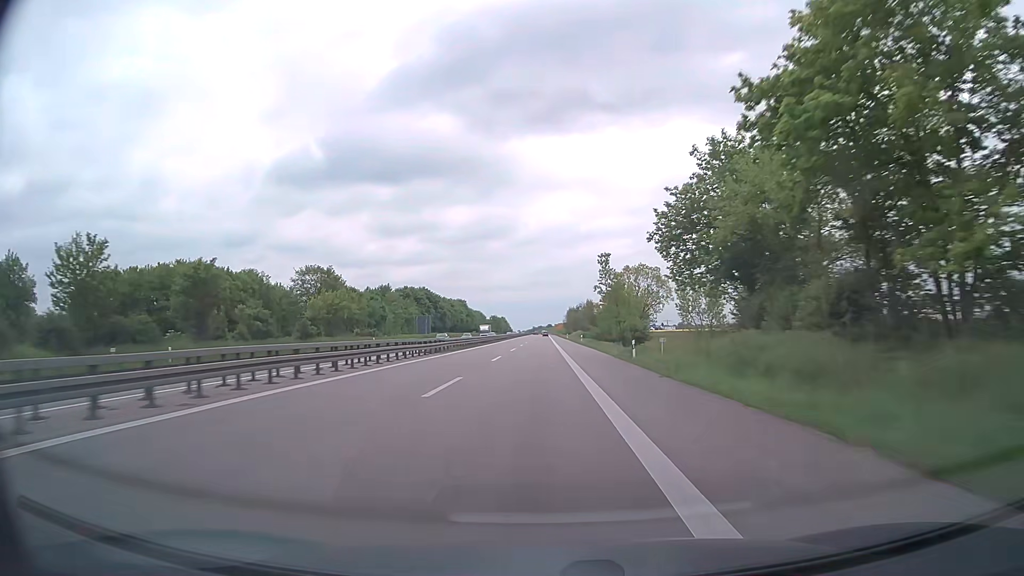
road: trunk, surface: asphalt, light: Day
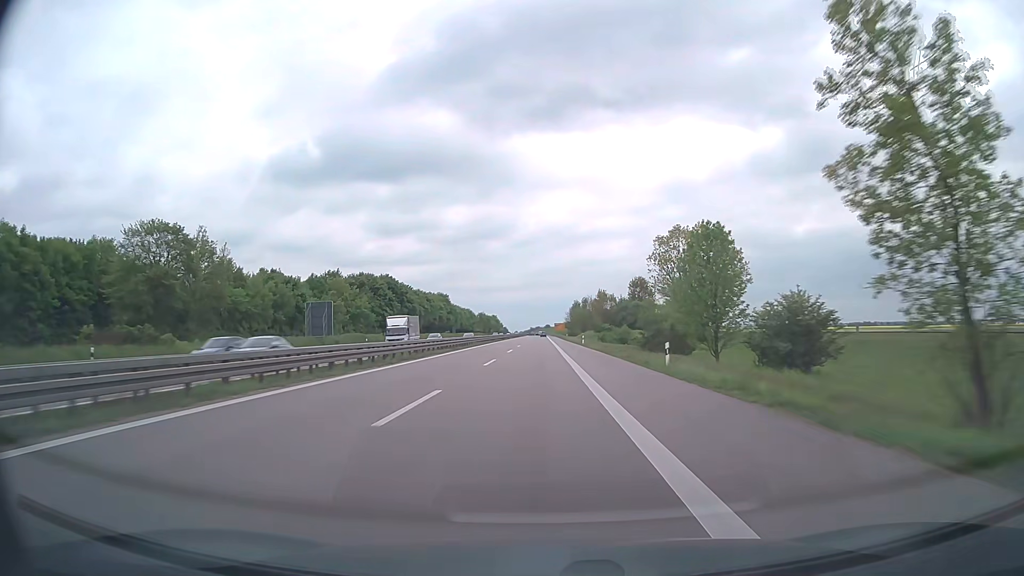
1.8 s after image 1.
(0.0, +58.4) m; 0°
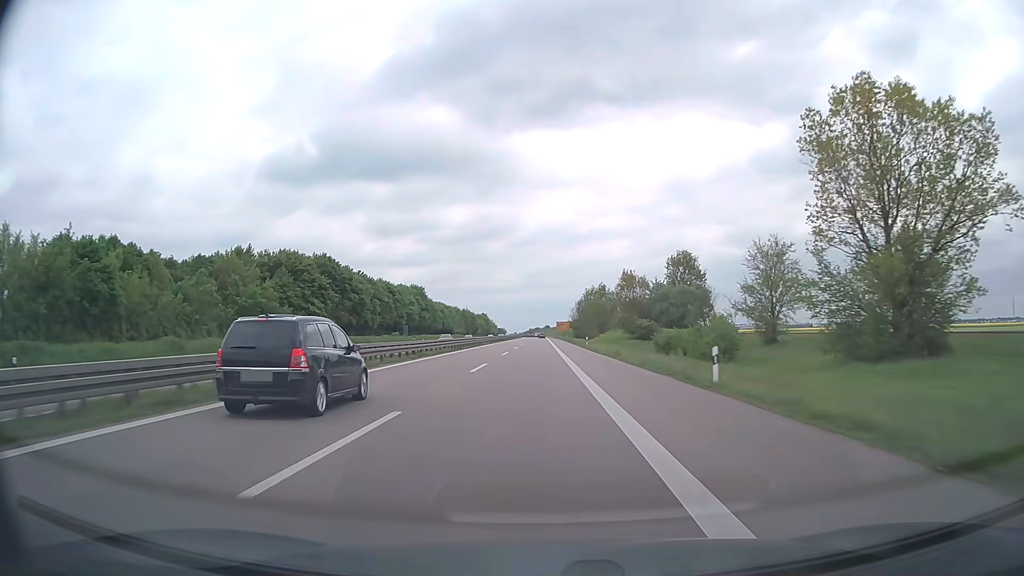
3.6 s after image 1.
(0.0, +58.3) m; 0°
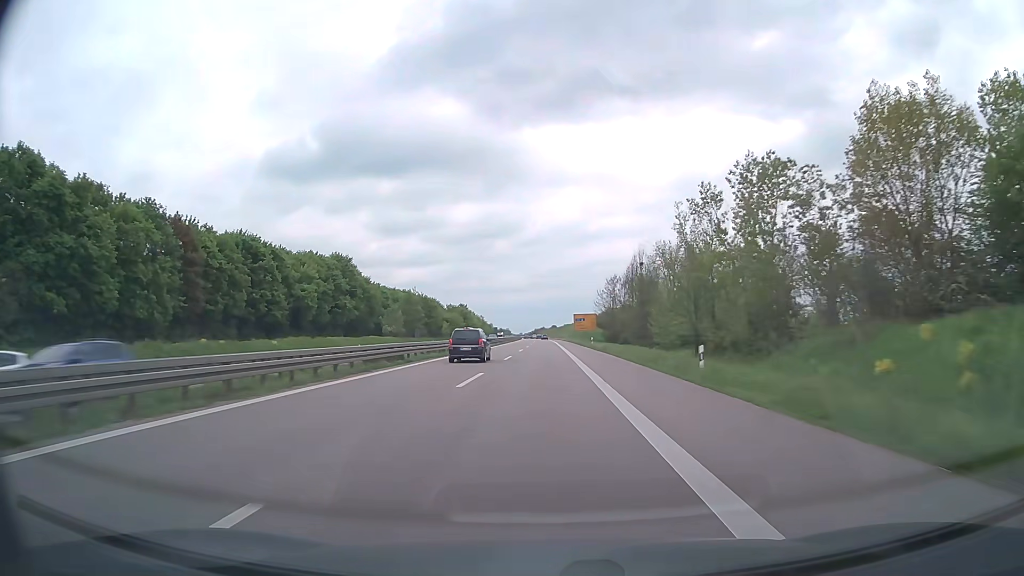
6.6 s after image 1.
(-0.5, +96.3) m; -1°
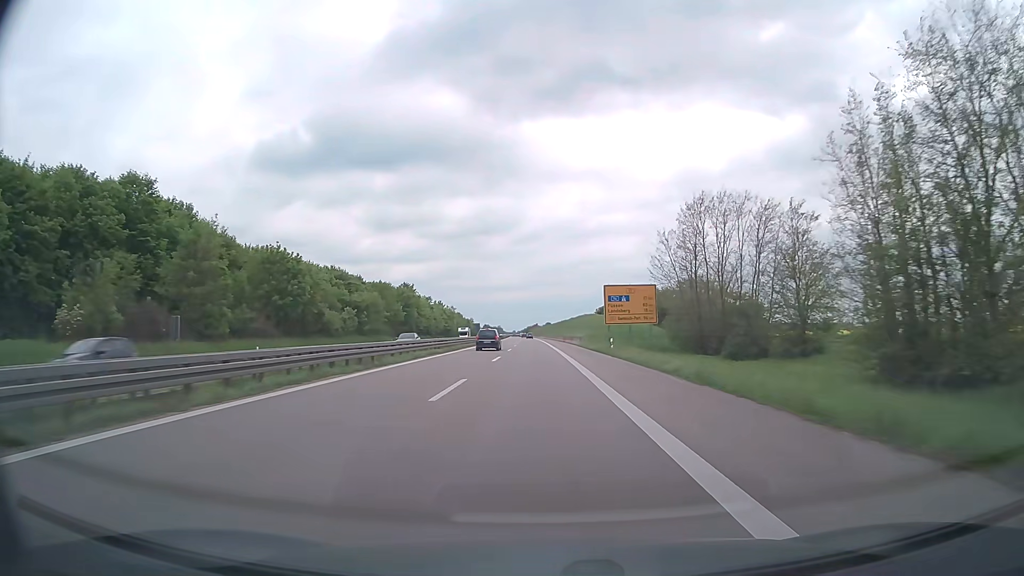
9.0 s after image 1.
(+0.2, +75.9) m; 0°
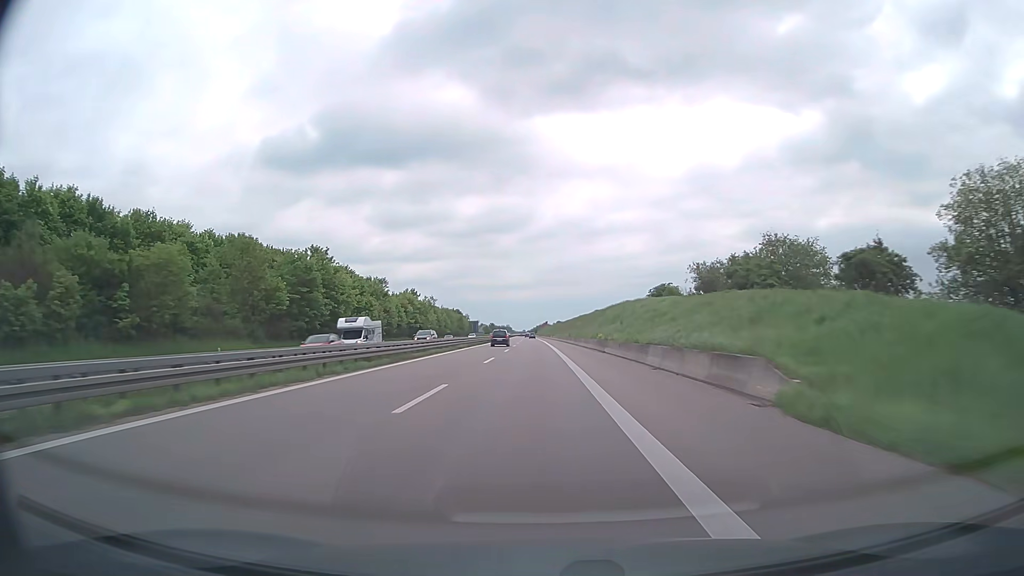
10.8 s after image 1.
(-0.2, +56.0) m; -1°
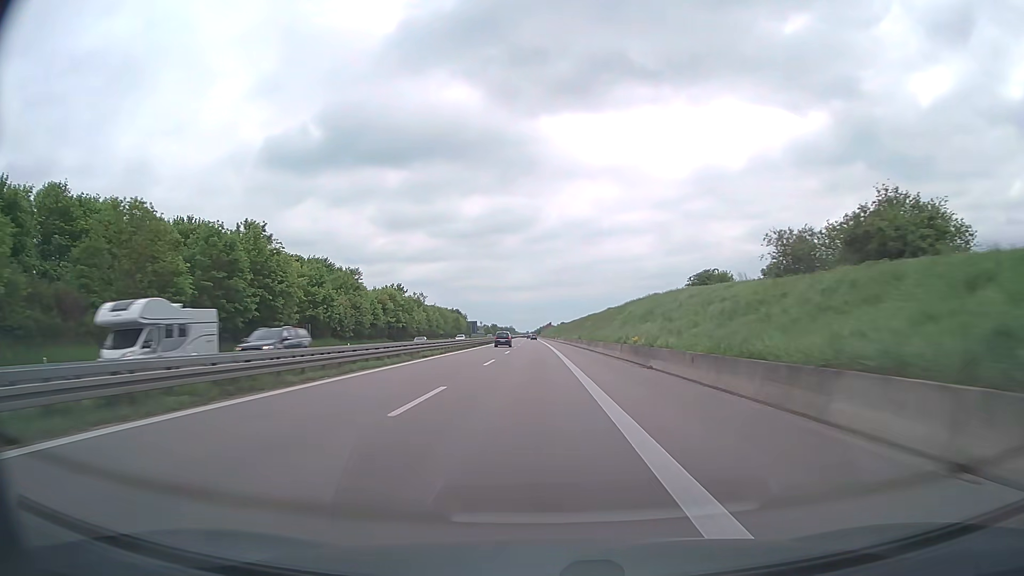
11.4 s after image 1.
(0.0, +18.3) m; 0°
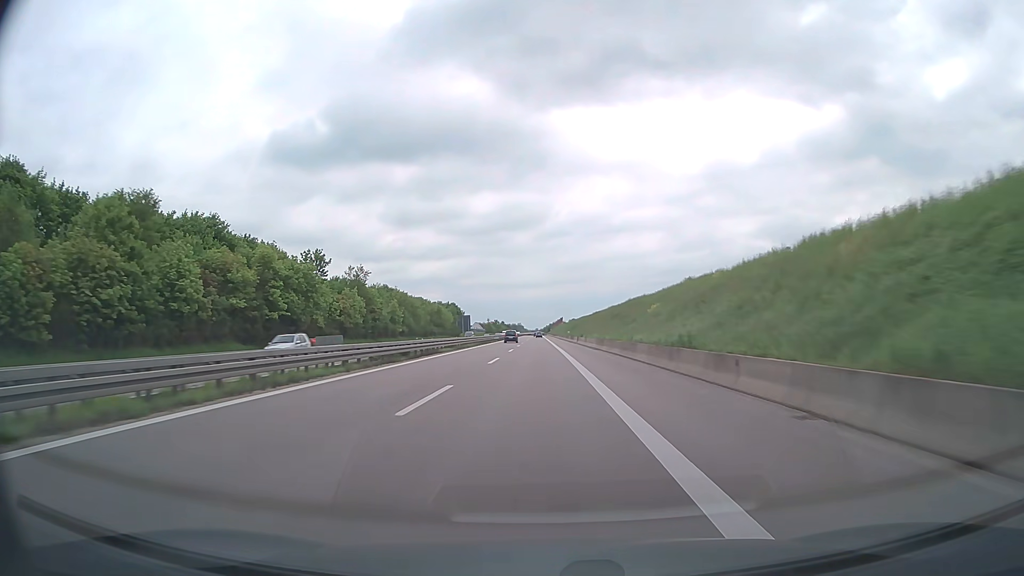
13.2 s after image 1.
(-0.4, +54.0) m; -1°
(0, +10) (0, +20) (0, +30) (0, +40) (0, +50) (0, +60) (0, +70) (0, +80) (-1, +90) (-1, +100) m
